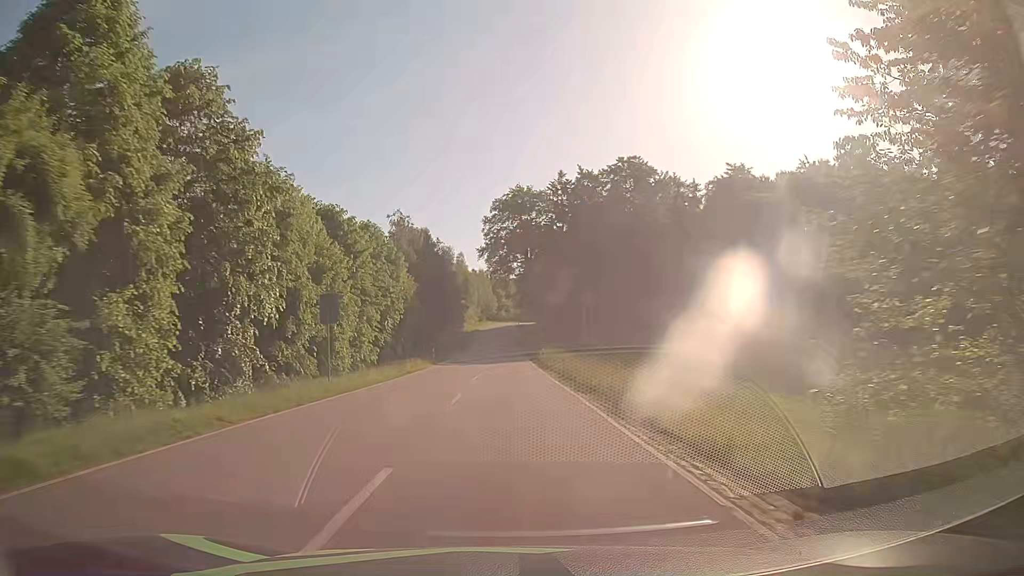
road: tertiary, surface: asphalt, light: Day
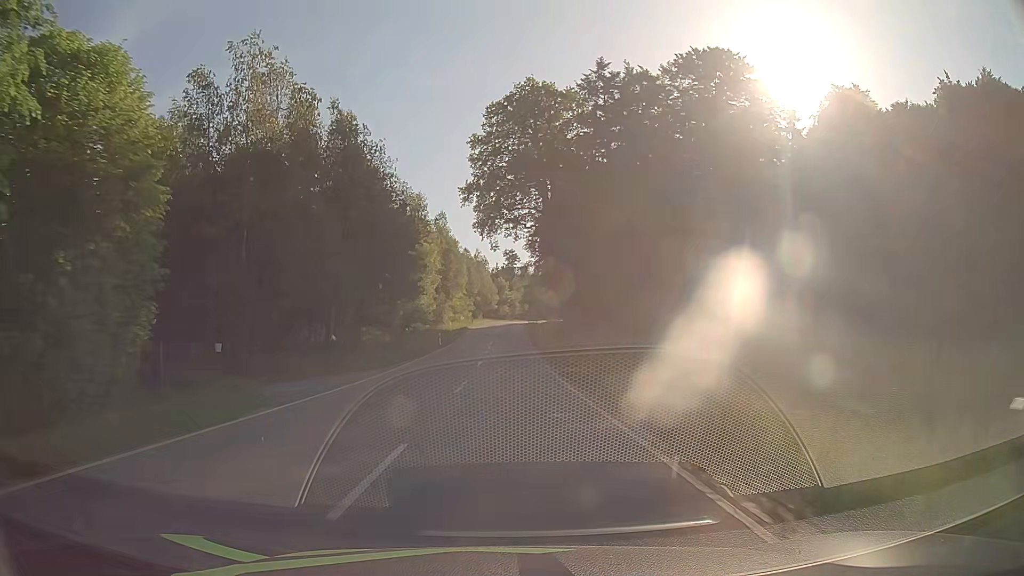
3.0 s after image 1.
(+0.4, +46.8) m; 0°
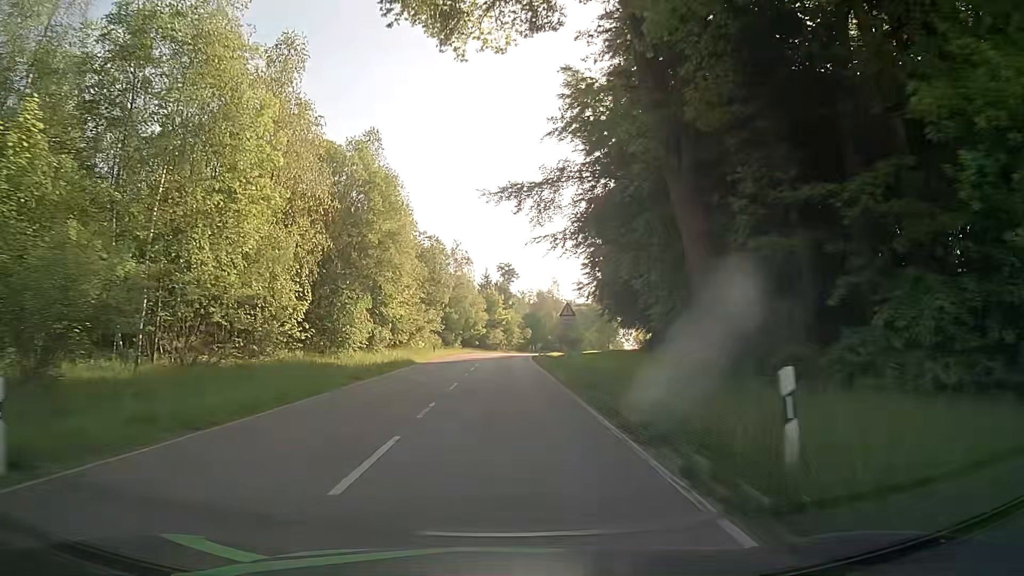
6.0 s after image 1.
(+0.1, +47.2) m; 0°
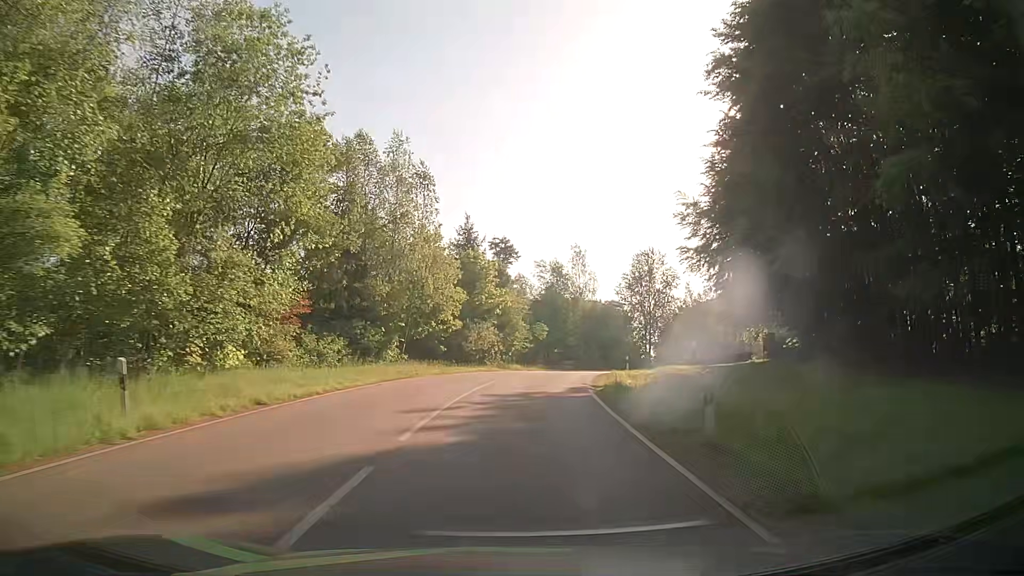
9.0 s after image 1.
(-0.1, +44.8) m; 0°
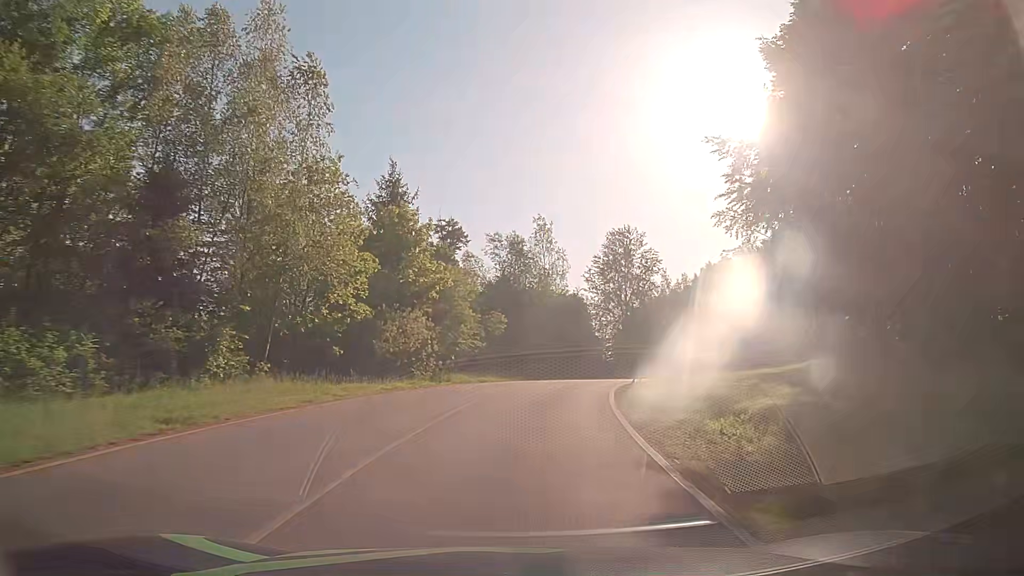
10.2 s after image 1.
(+0.6, +16.9) m; +4°
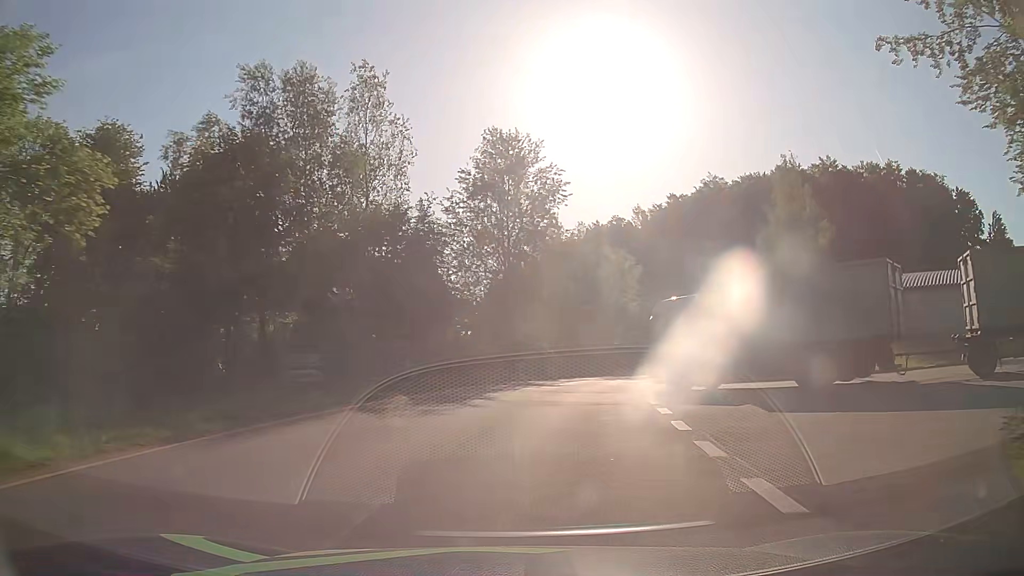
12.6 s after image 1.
(+3.4, +31.2) m; +13°
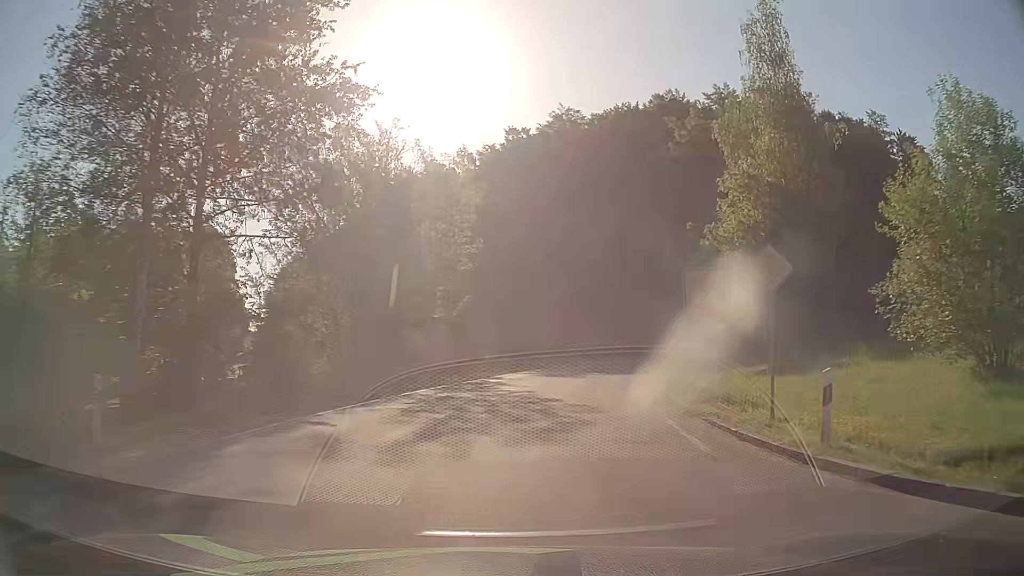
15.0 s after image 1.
(+3.6, +29.5) m; +15°
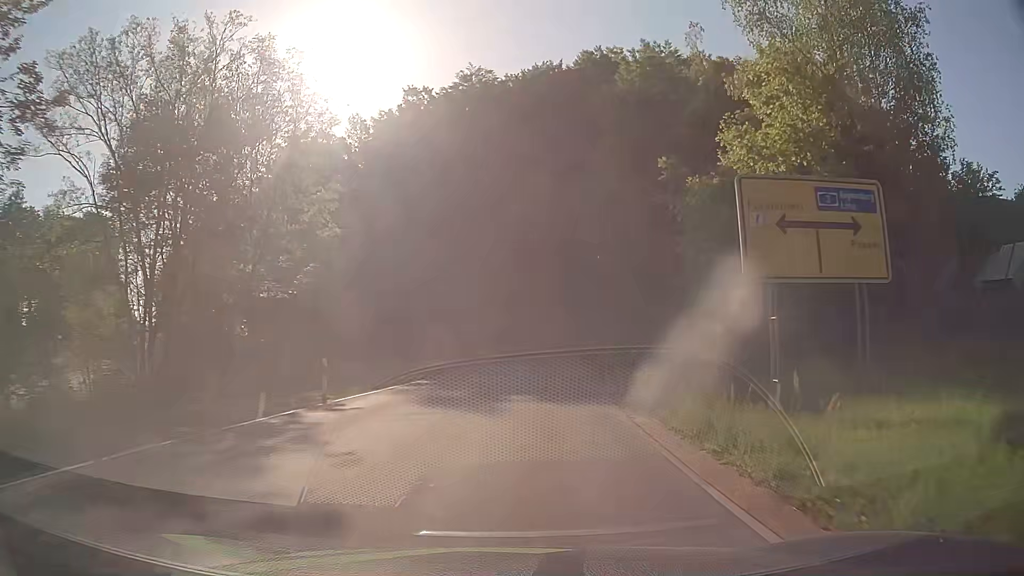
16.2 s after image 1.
(+1.1, +14.2) m; +8°
(0, +10) (+1, +20) (+2, +30) (+2, +40) (0, +50) (-6, +58) (-14, +63) (-24, +66) (-33, +69) (-42, +74) m
